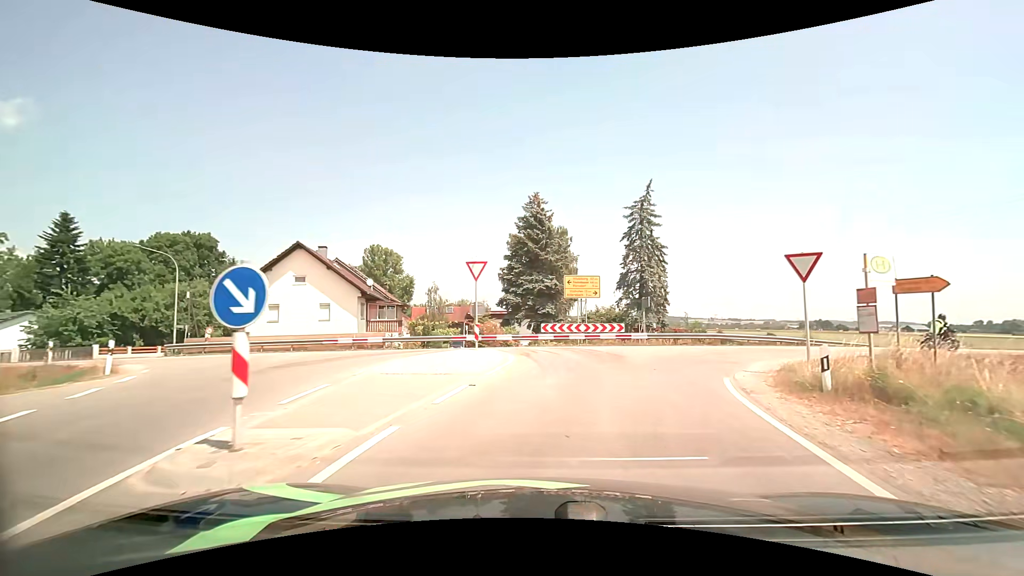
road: secondary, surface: asphalt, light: Day
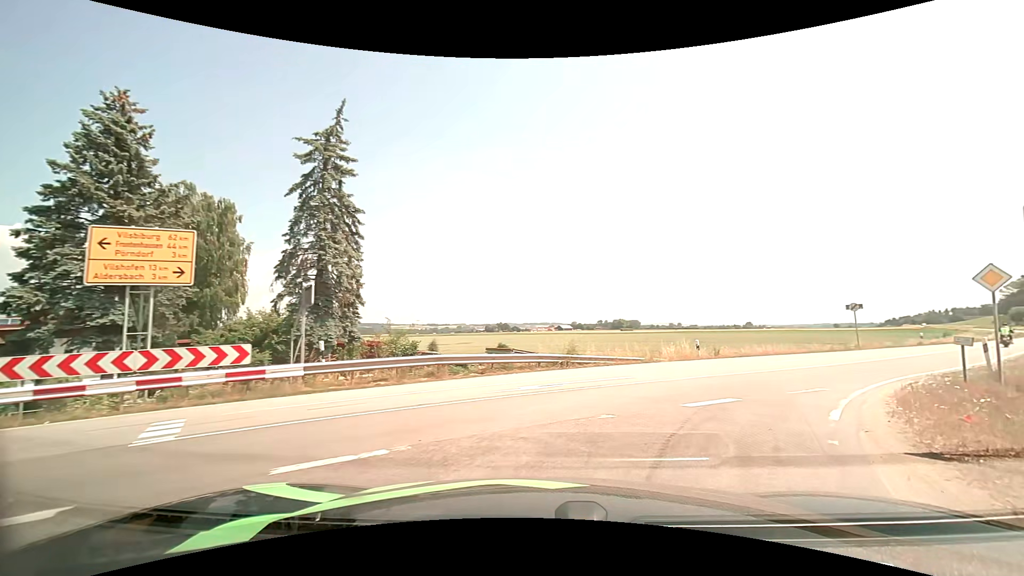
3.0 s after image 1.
(+3.4, +15.9) m; +32°
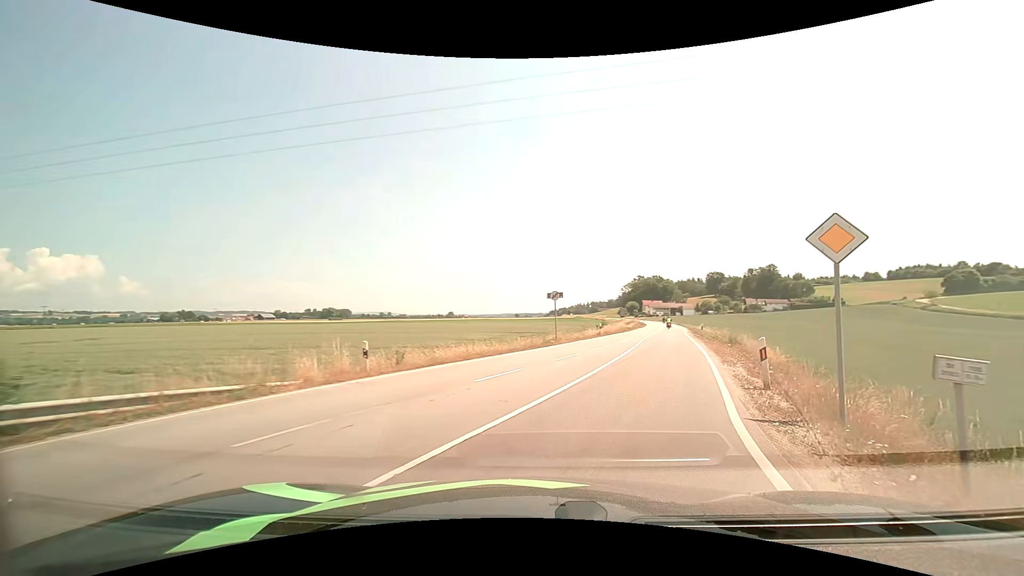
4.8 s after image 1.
(+3.3, +10.8) m; +31°
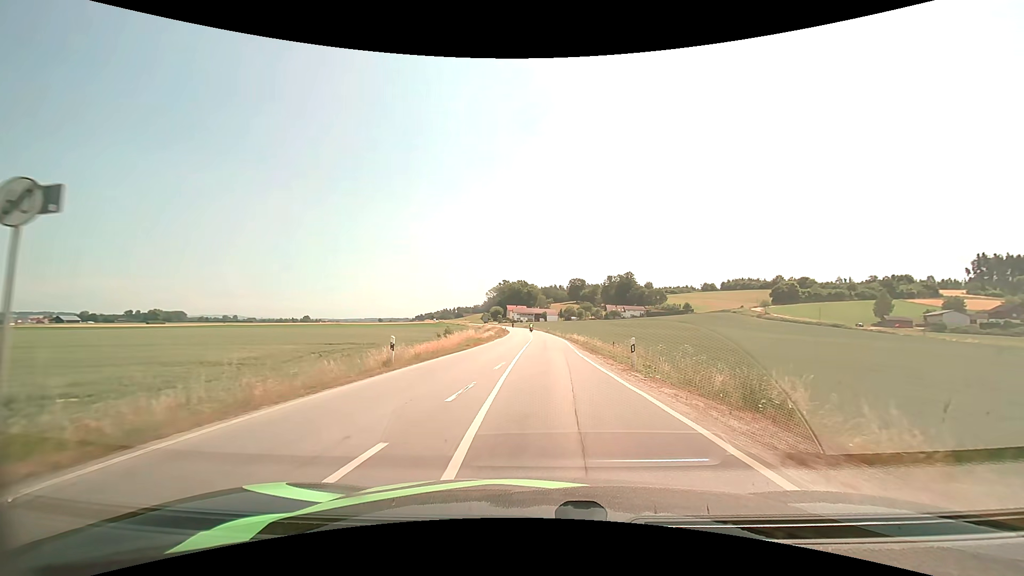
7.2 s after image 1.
(+5.7, +26.1) m; +16°
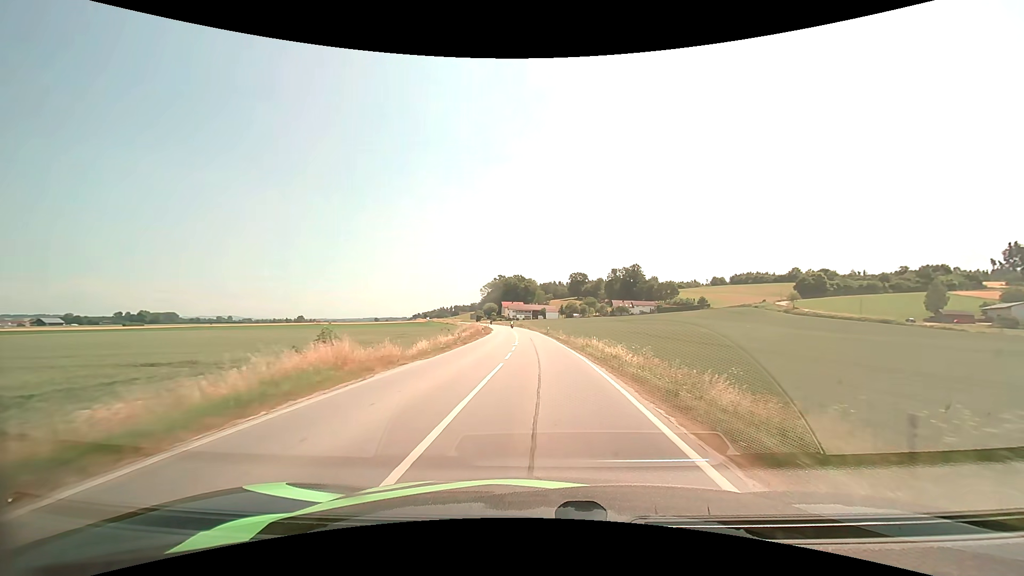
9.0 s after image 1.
(+0.6, +30.9) m; 0°
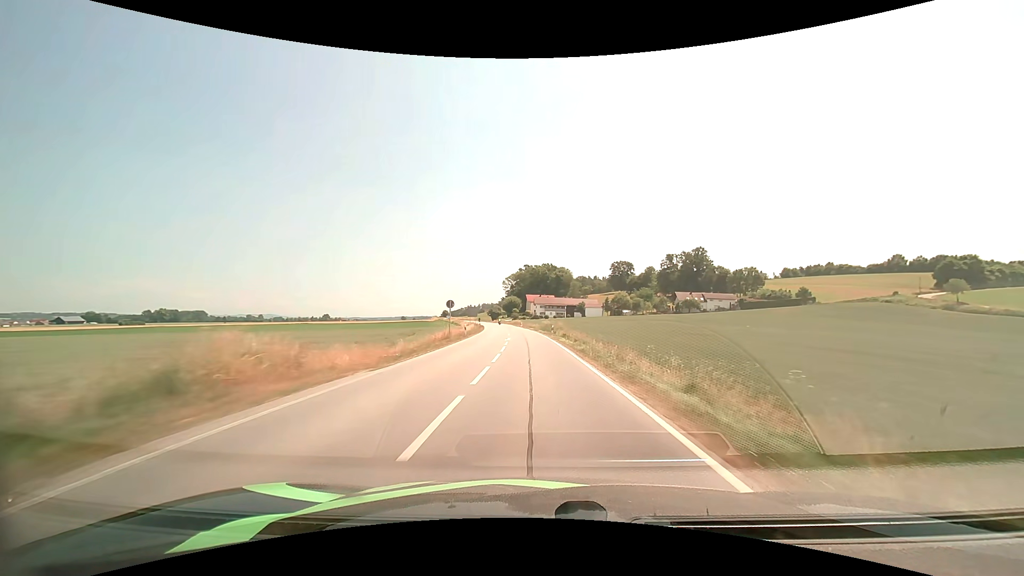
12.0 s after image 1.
(-1.6, +65.3) m; -3°
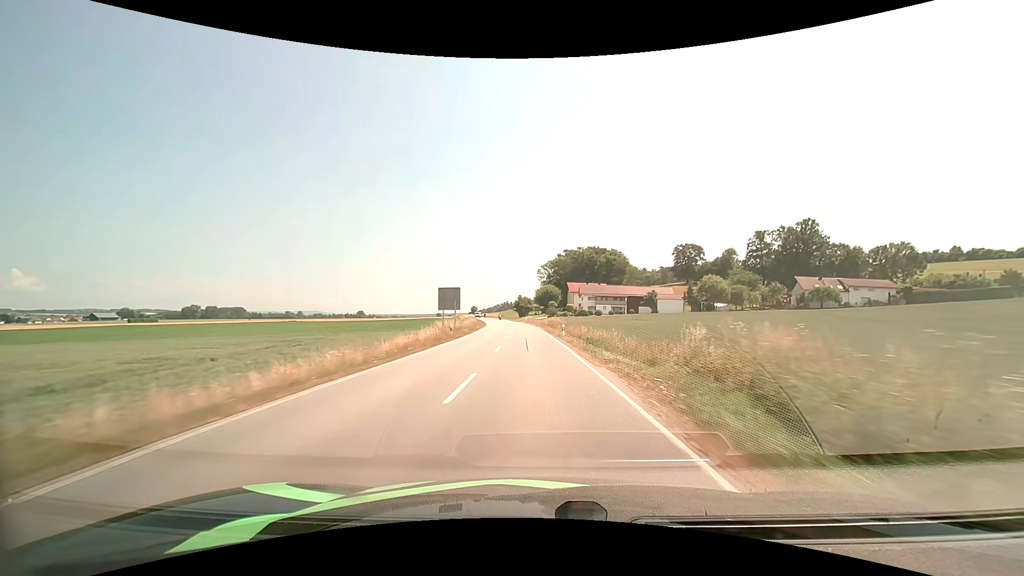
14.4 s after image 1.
(-2.2, +59.1) m; -4°
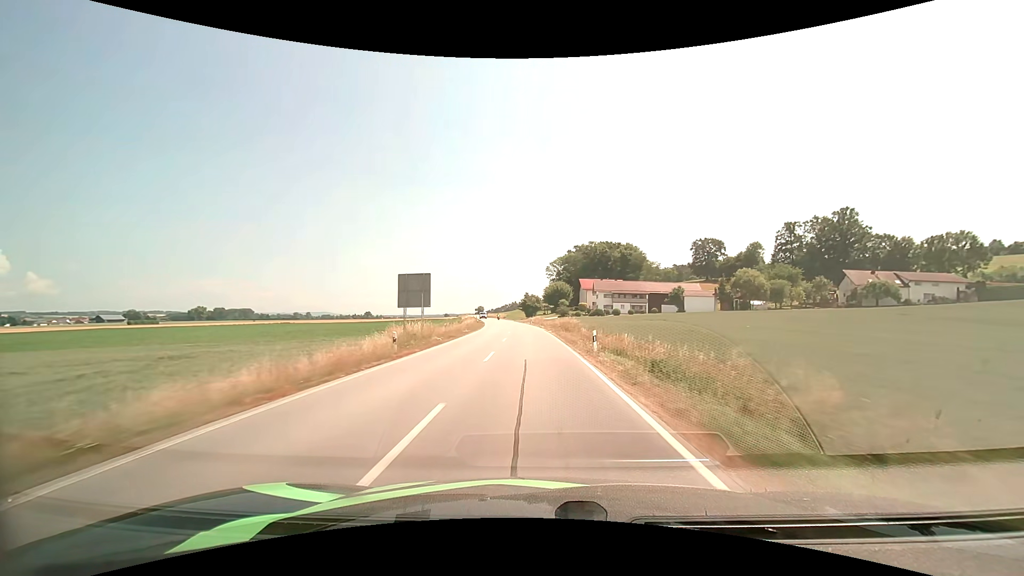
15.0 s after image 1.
(-0.1, +15.3) m; -1°
(0, +10) (0, +20) (-1, +30) (-1, +40) (-2, +50) (-2, +60) (-3, +70) (-4, +80) (-5, +90) (-6, +100) m
